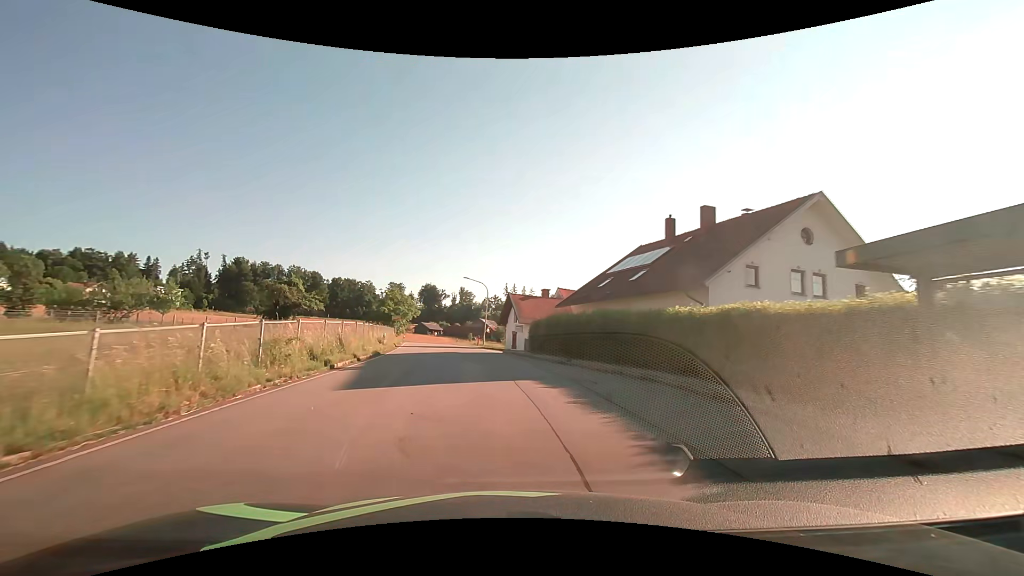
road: tertiary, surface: asphalt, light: Day
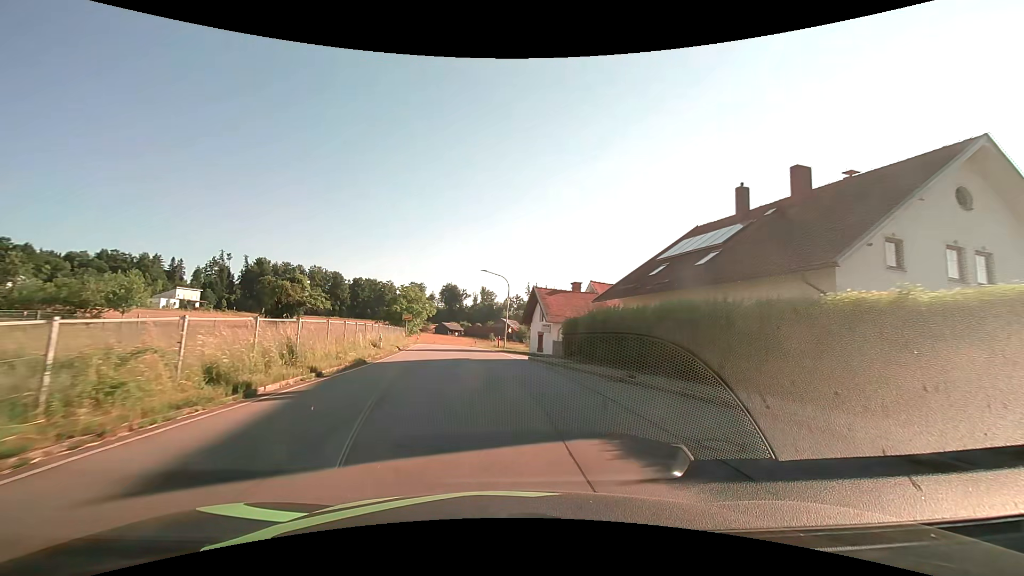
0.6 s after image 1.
(-0.1, +7.1) m; -2°
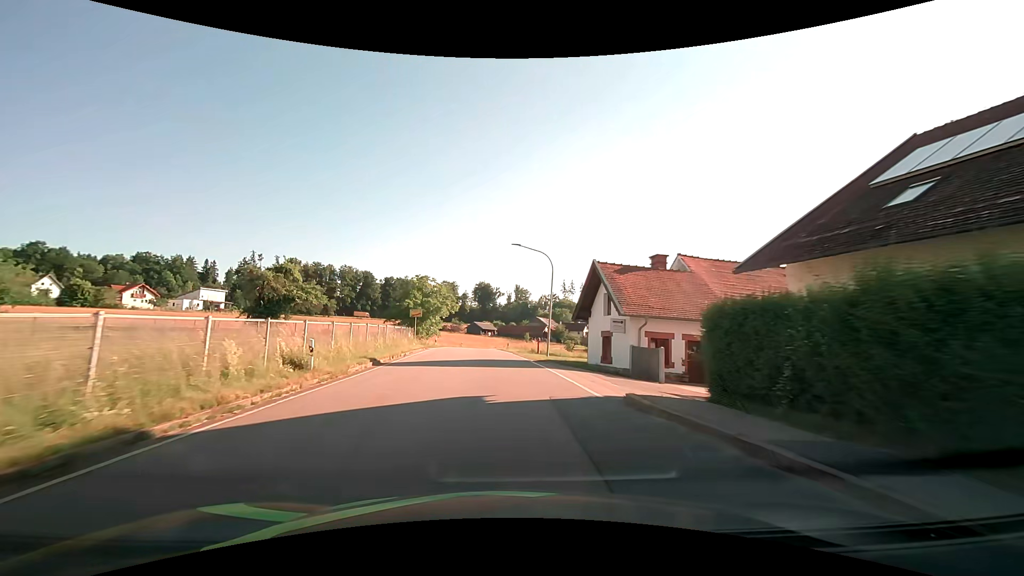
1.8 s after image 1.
(-0.5, +14.5) m; -4°
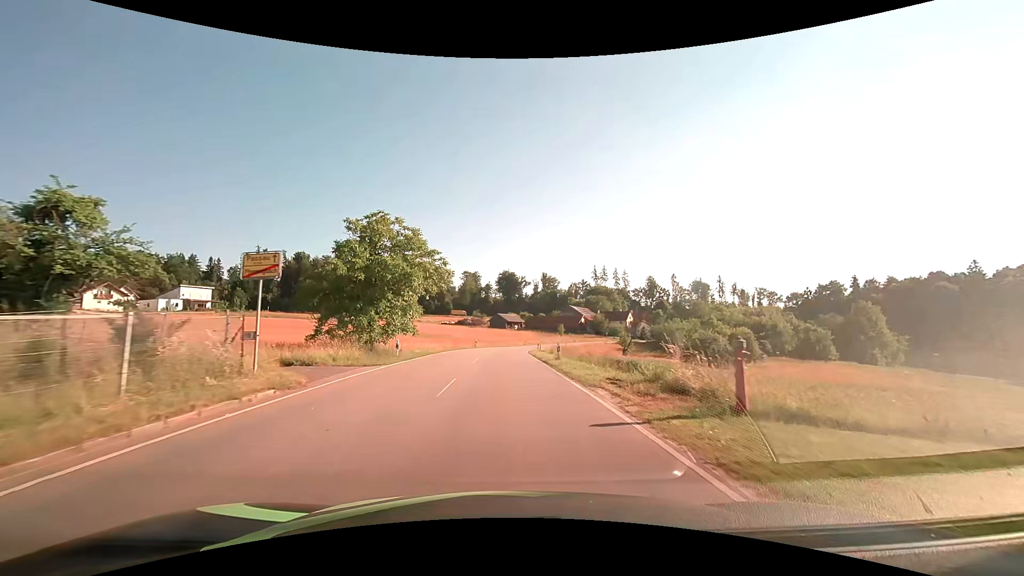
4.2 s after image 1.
(-0.9, +30.3) m; -3°
